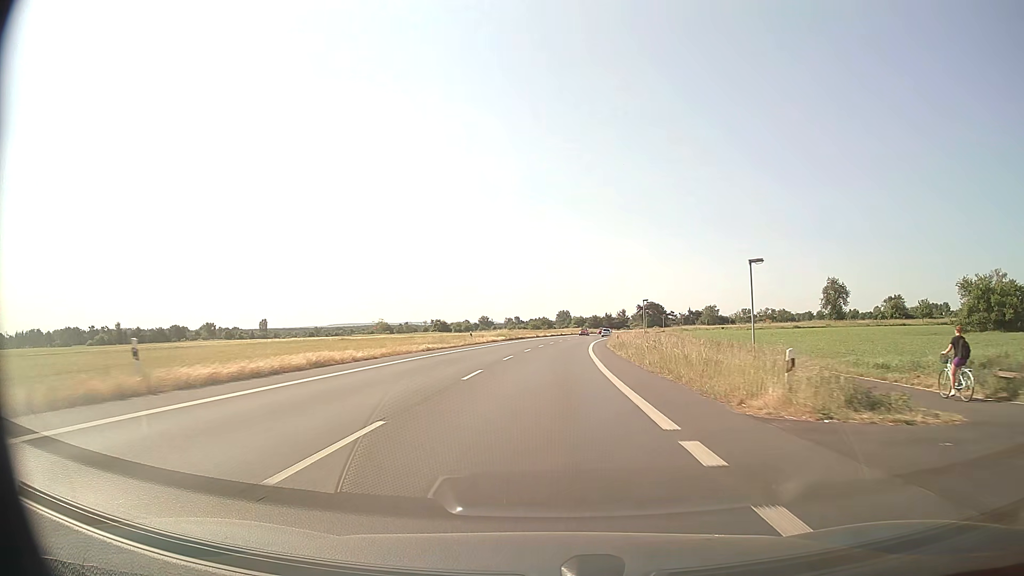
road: primary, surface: asphalt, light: Day
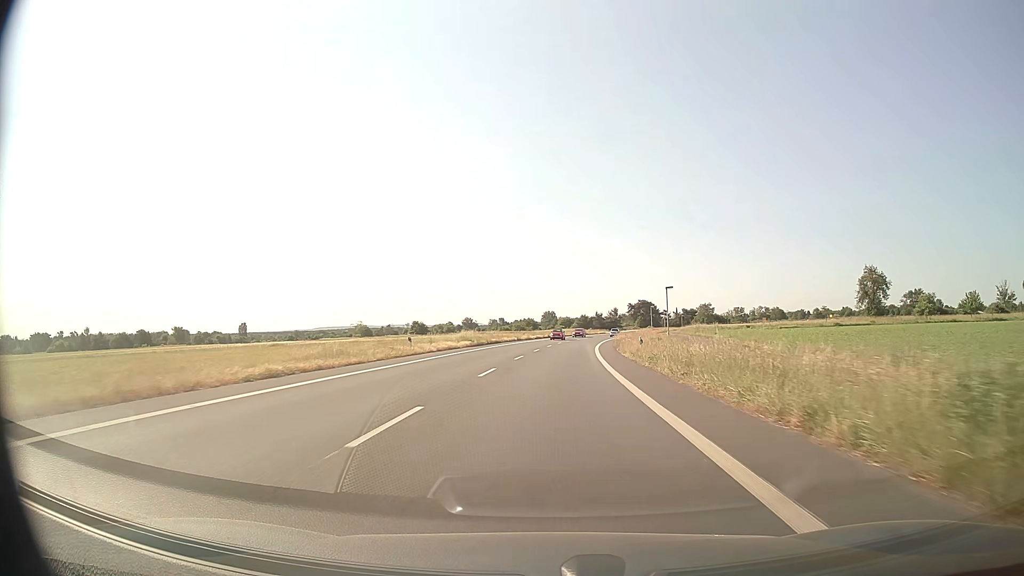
(+0.2, +22.2) m; +1°
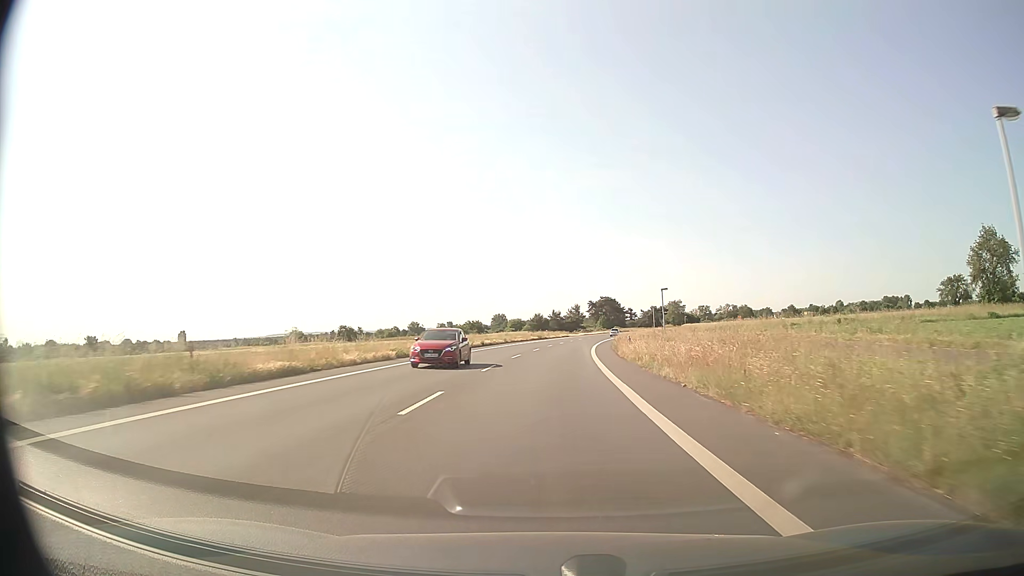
(+1.6, +44.7) m; +4°
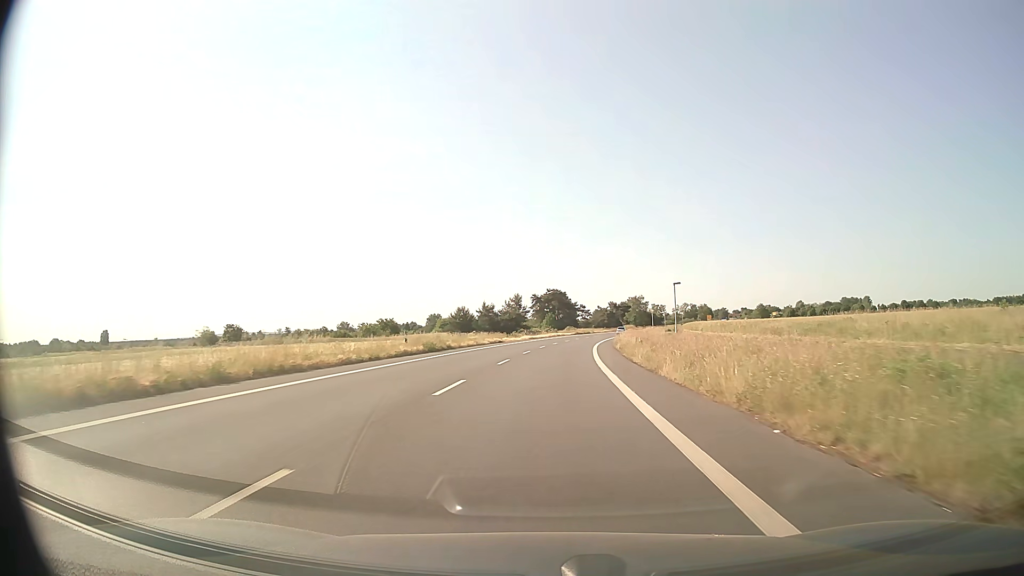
(+2.3, +56.2) m; +5°
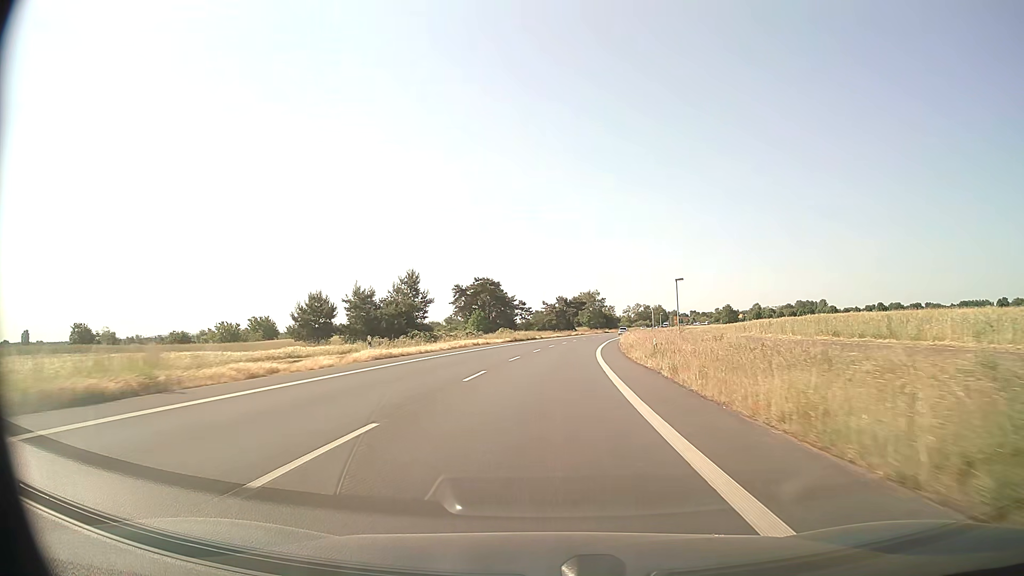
(+2.6, +56.3) m; +5°
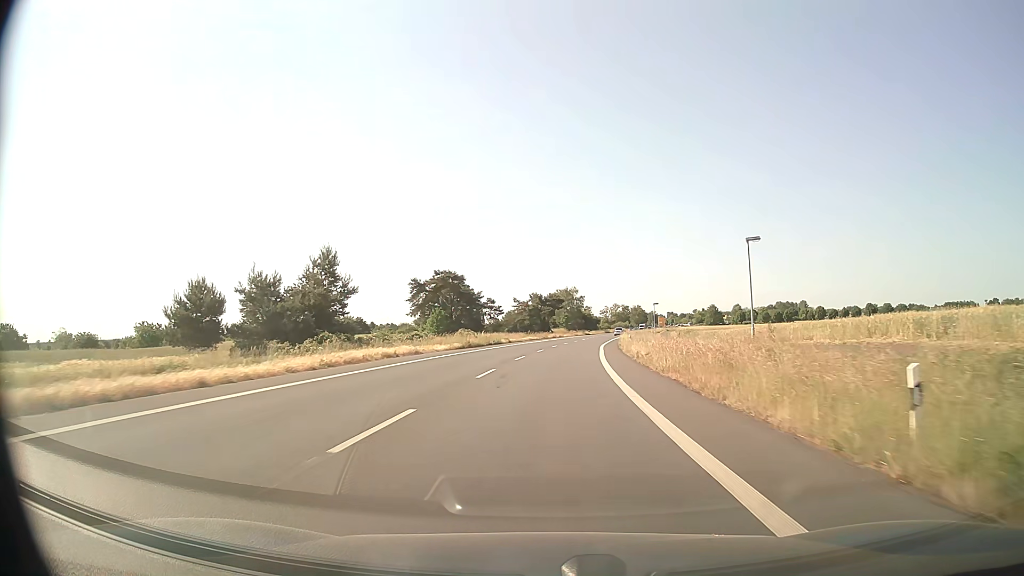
(+0.4, +22.5) m; +2°
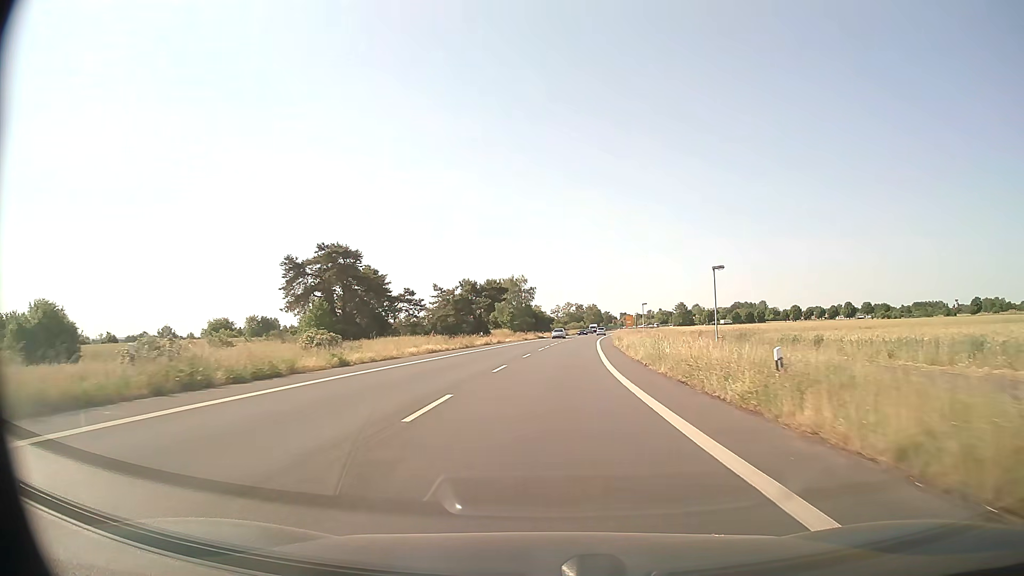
(+1.7, +45.0) m; +4°
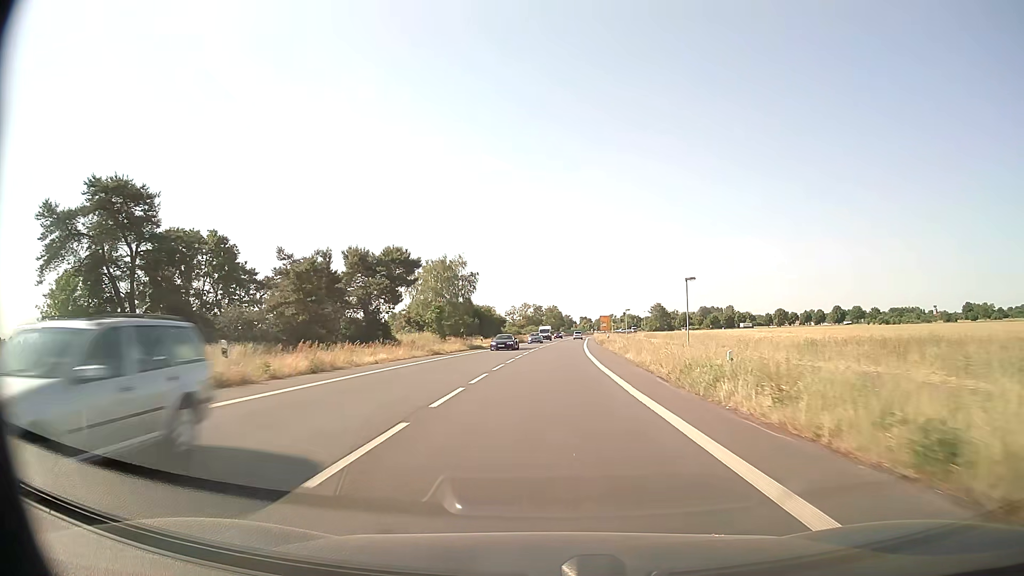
(+1.6, +45.0) m; +4°
(0, +10) (0, +20) (+1, +30) (+1, +40) (+1, +50) (+2, +60) (+2, +70) (+3, +80) (+3, +90) (+4, +100) m
